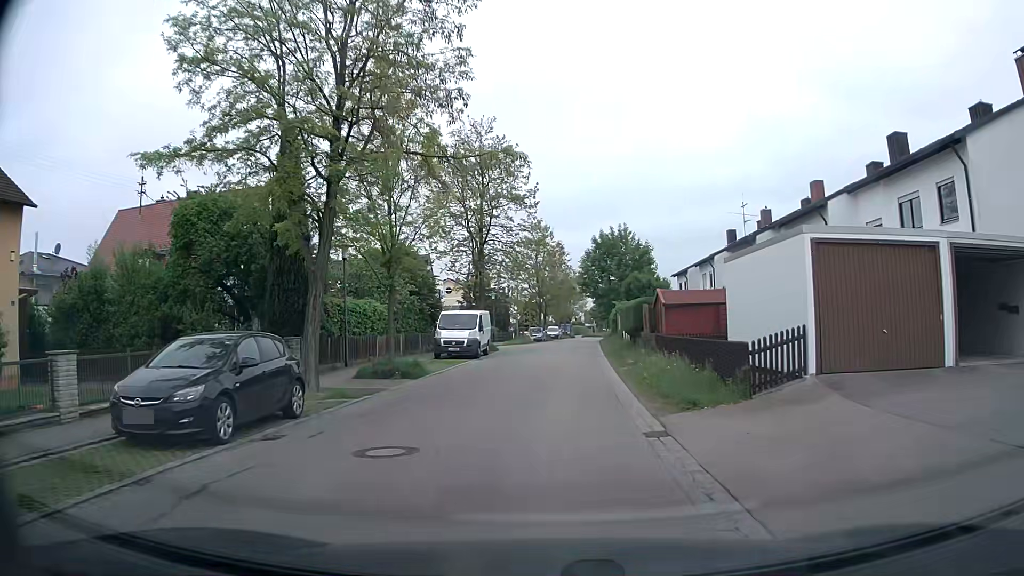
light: Day
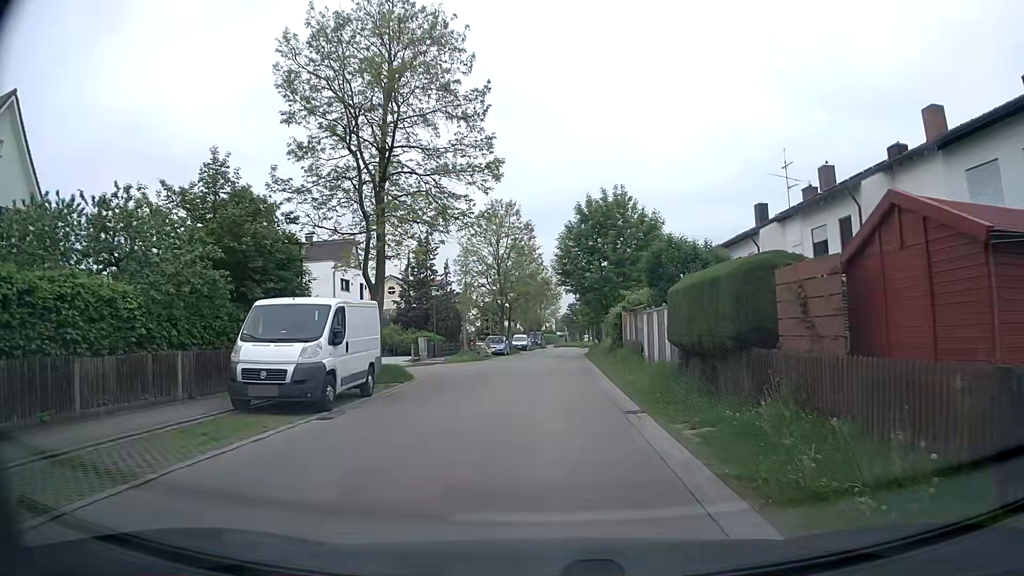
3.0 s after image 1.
(+0.3, +18.3) m; +2°
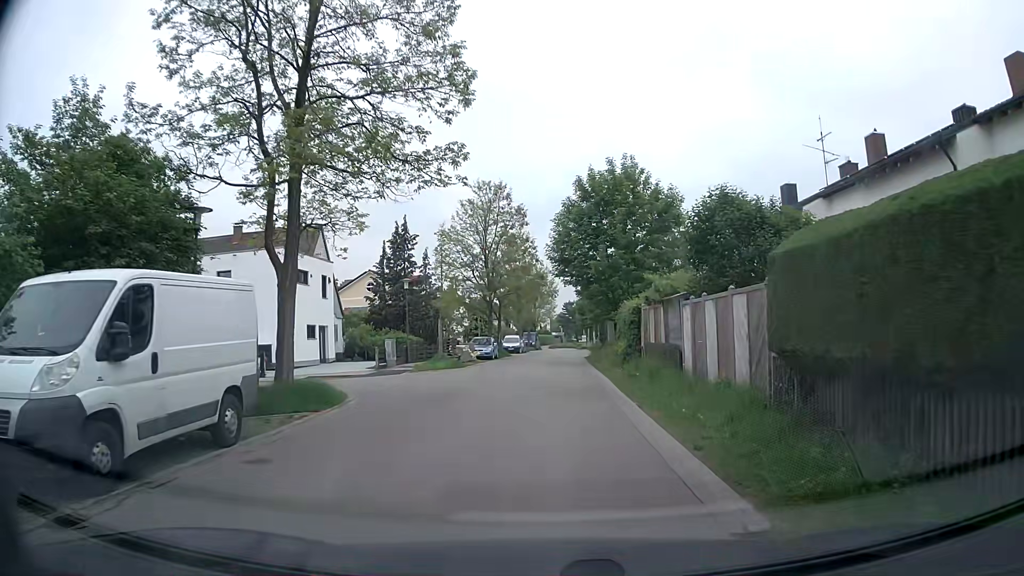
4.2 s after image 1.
(0.0, +7.0) m; +1°
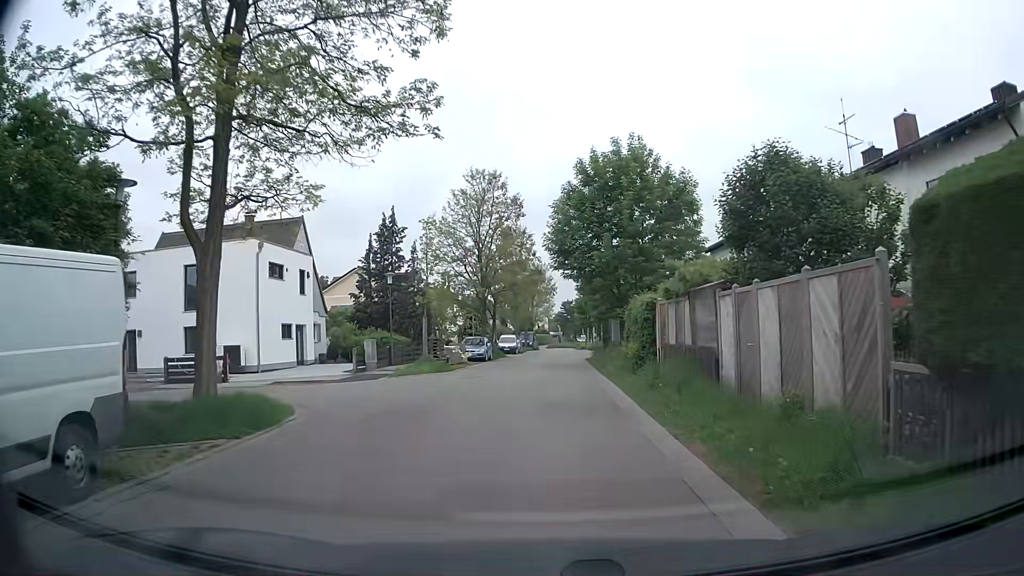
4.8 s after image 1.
(0.0, +3.4) m; +1°
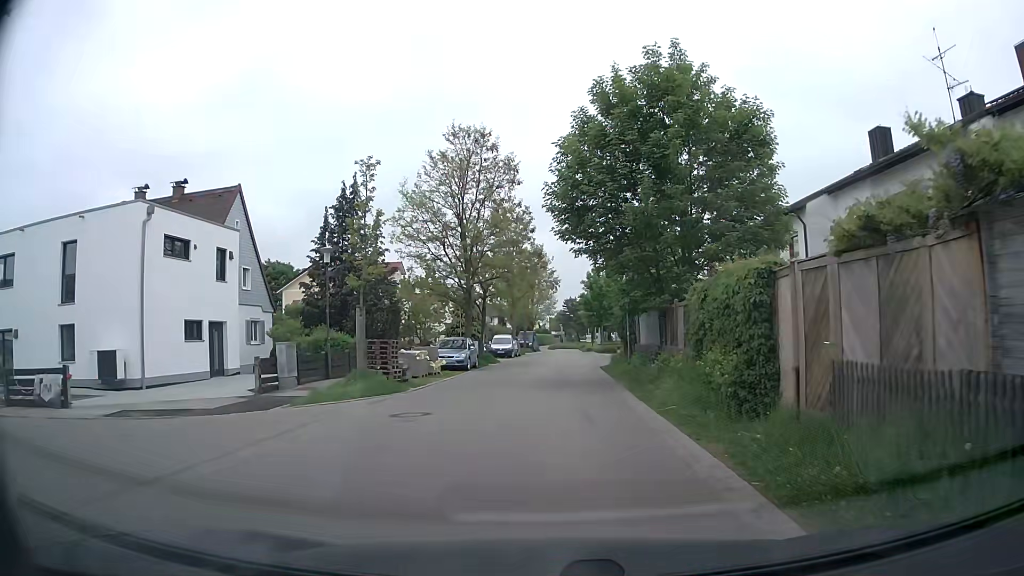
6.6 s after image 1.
(-0.1, +9.8) m; -1°
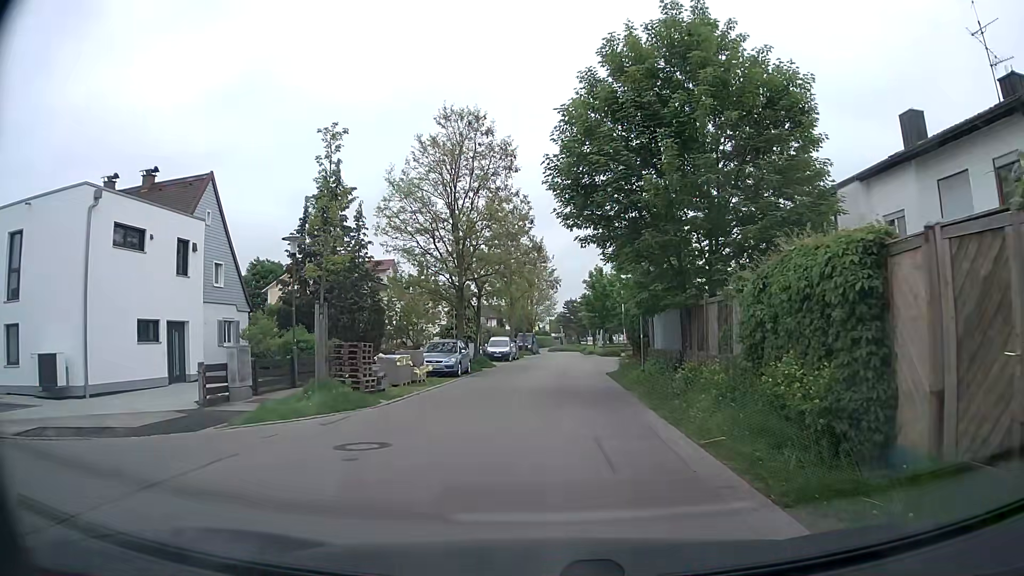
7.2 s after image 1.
(0.0, +3.2) m; 0°
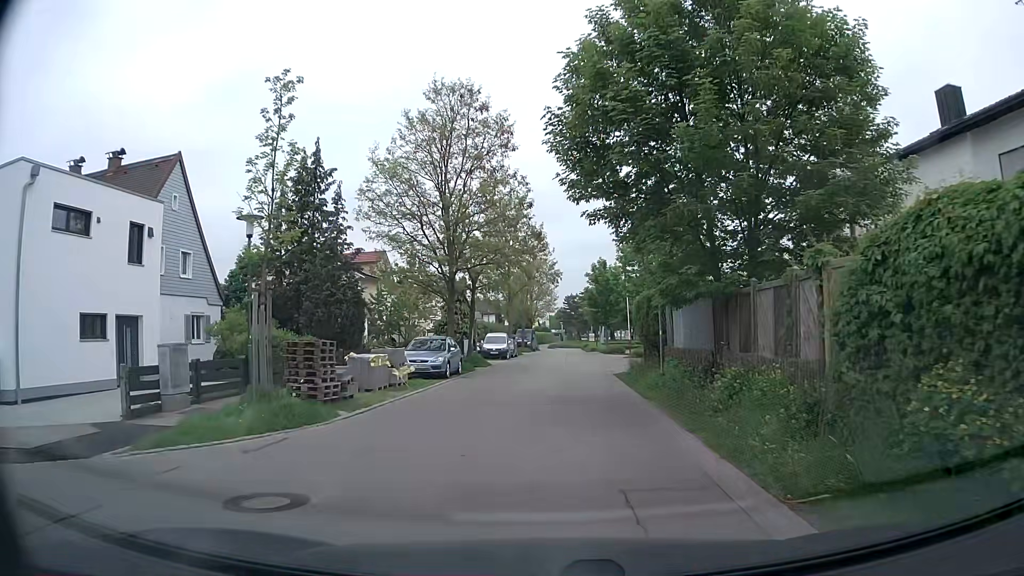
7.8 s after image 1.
(0.0, +3.2) m; 0°
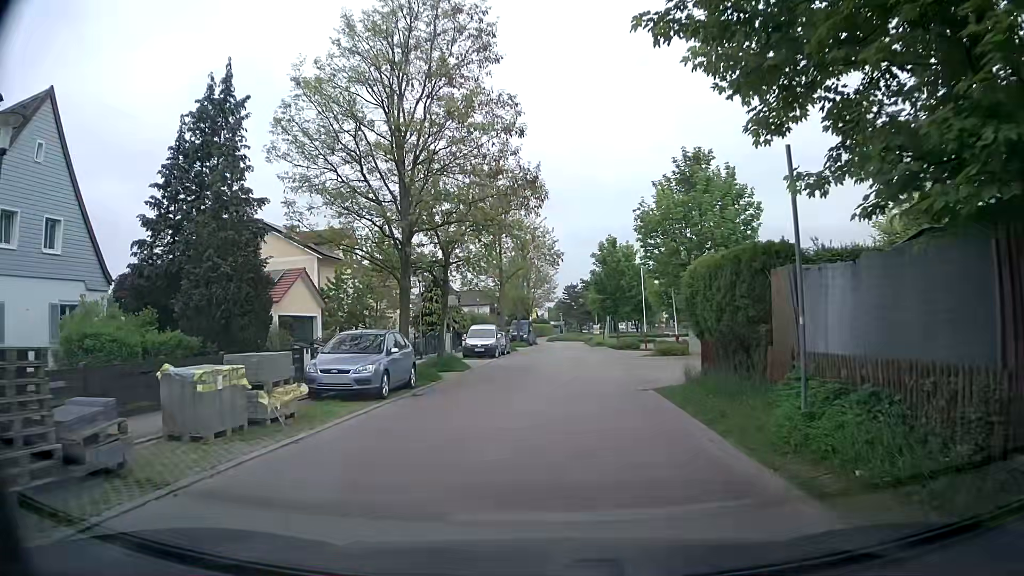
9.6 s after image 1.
(0.0, +9.2) m; +1°
